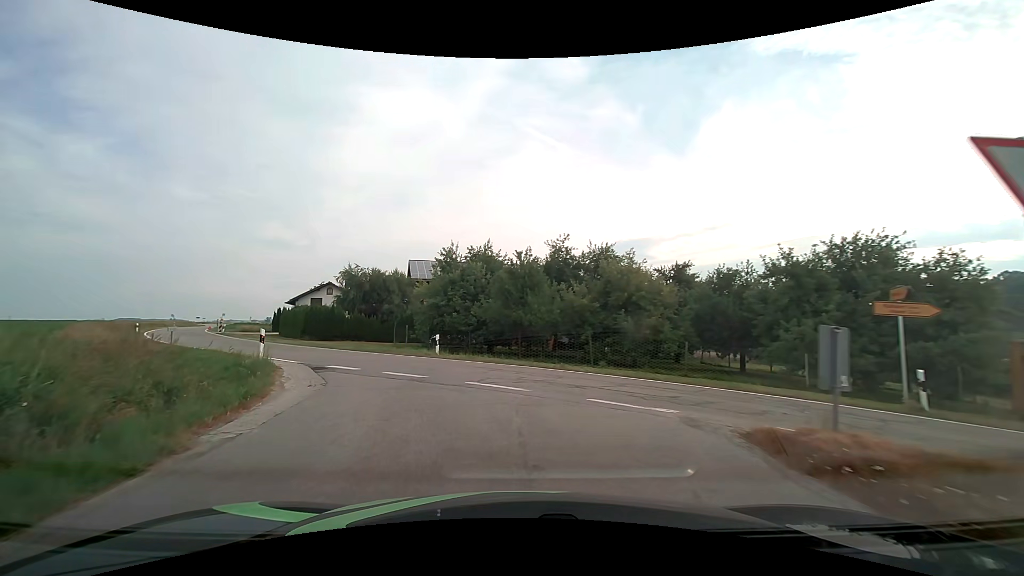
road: tertiary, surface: asphalt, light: Day
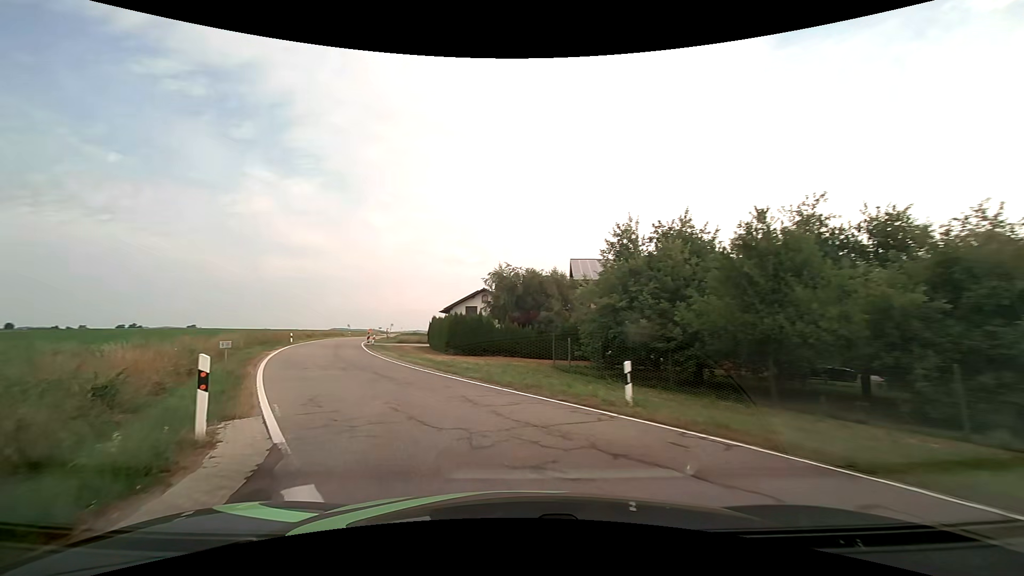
(-1.8, +11.3) m; -18°
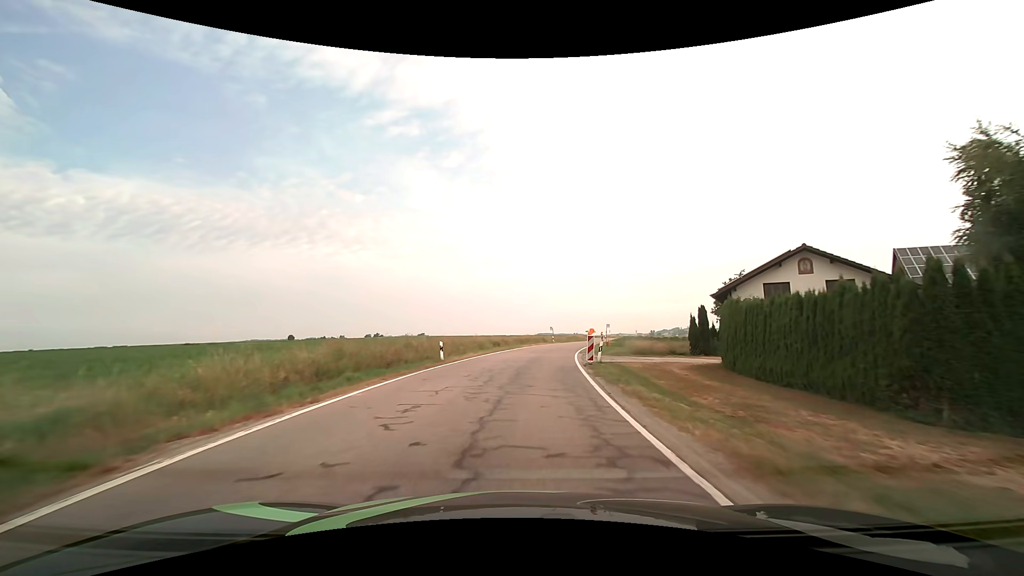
(-8.8, +26.4) m; -25°
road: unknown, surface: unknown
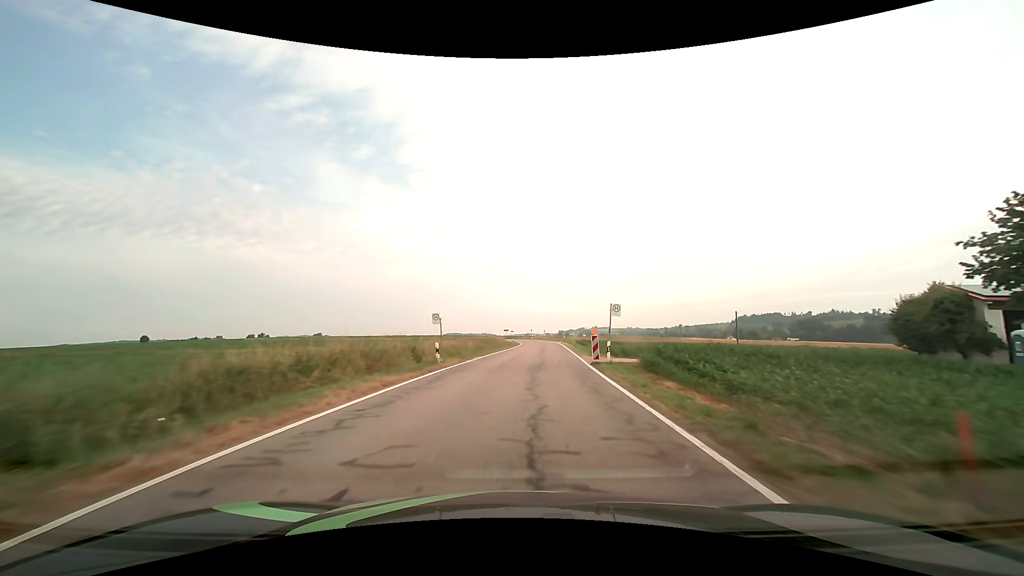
(+4.2, +49.9) m; +10°
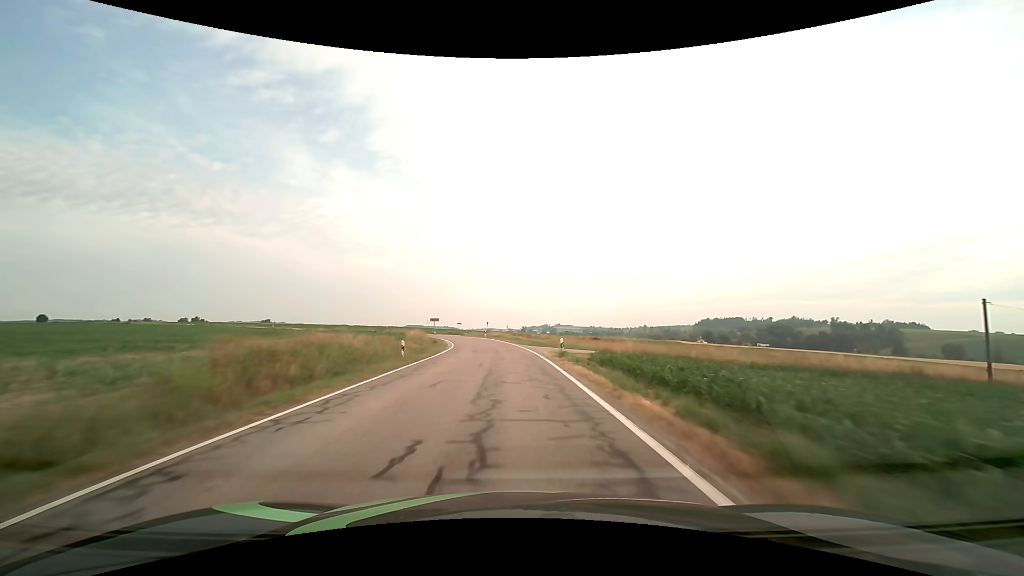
(+3.0, +48.8) m; +4°
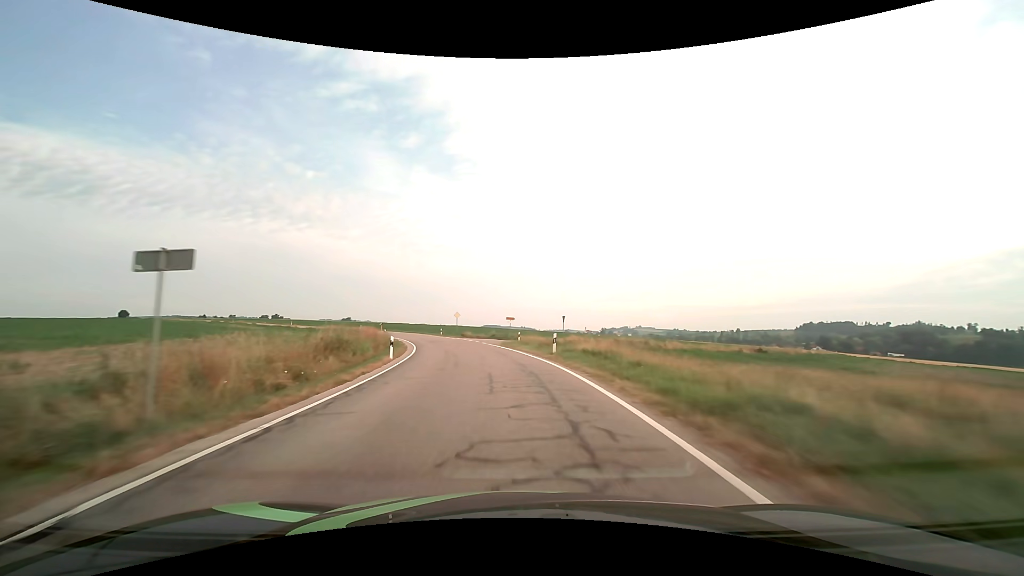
(-2.5, +50.6) m; -8°
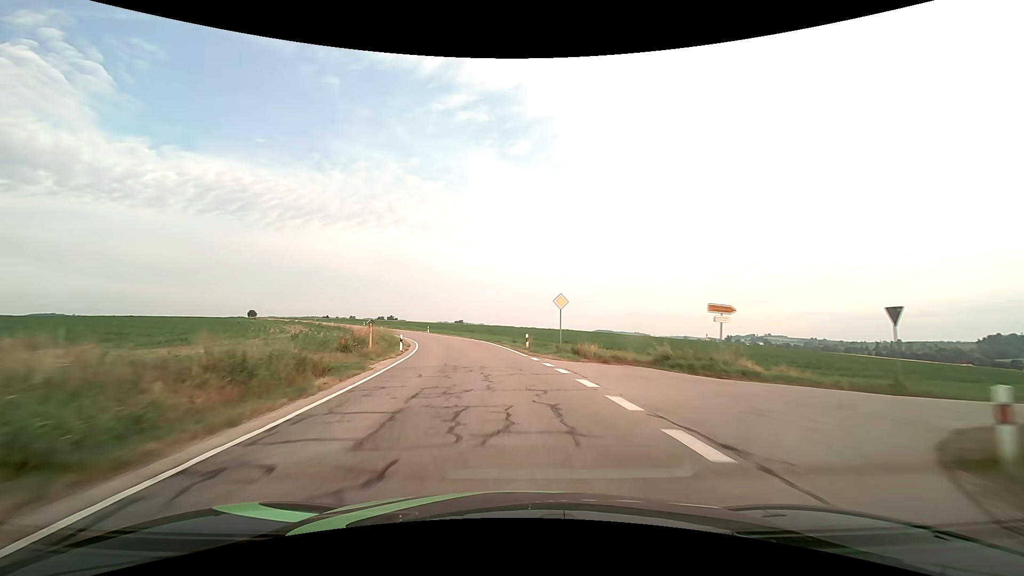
(-4.1, +37.2) m; -13°
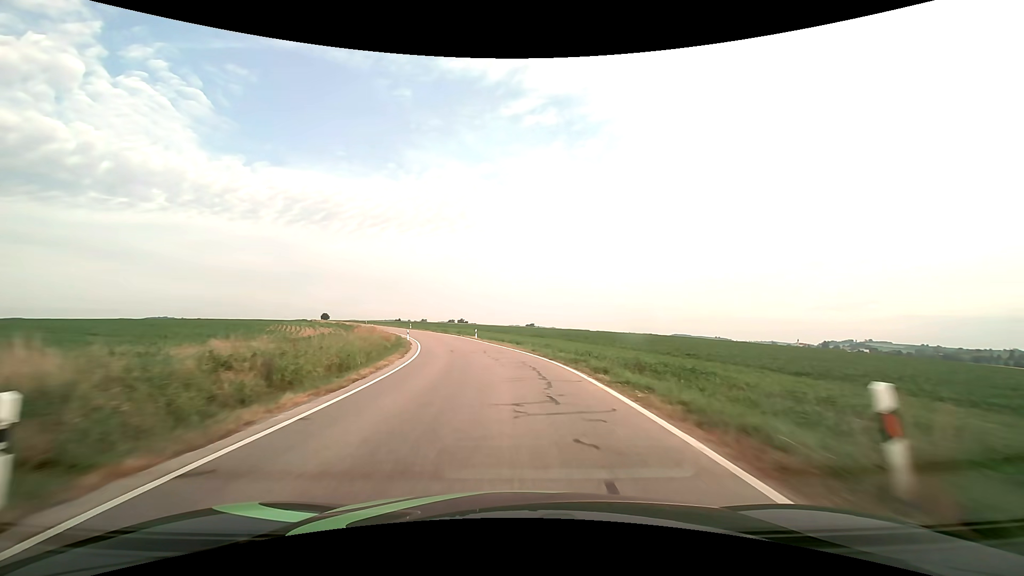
(-1.8, +25.2) m; -8°
(0, +10) (-1, +20) (-2, +30) (-4, +40) (-6, +49) (-9, +59) (-12, +69) (-15, +78) (-19, +87) (-23, +97) m
